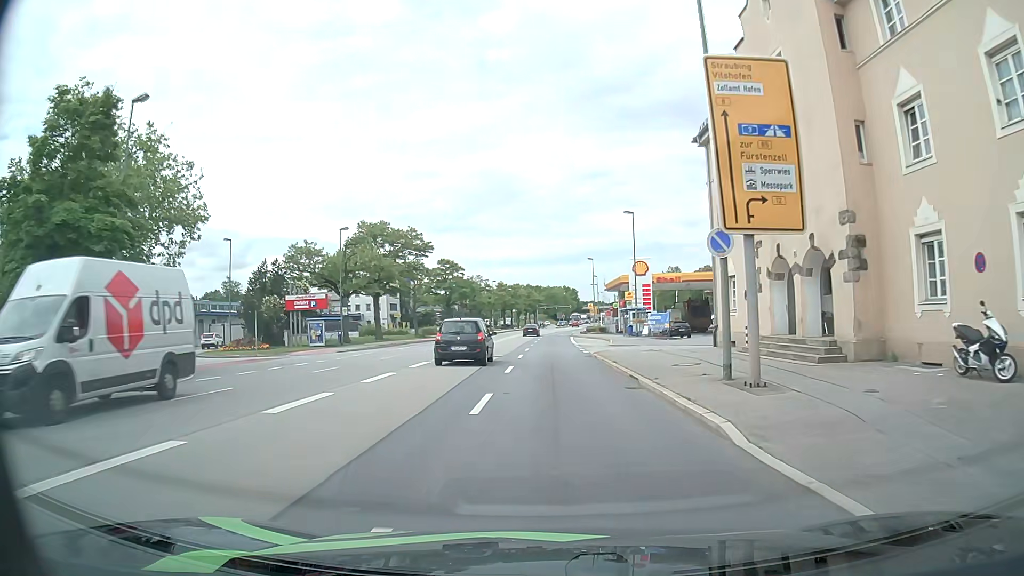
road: primary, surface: asphalt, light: Day
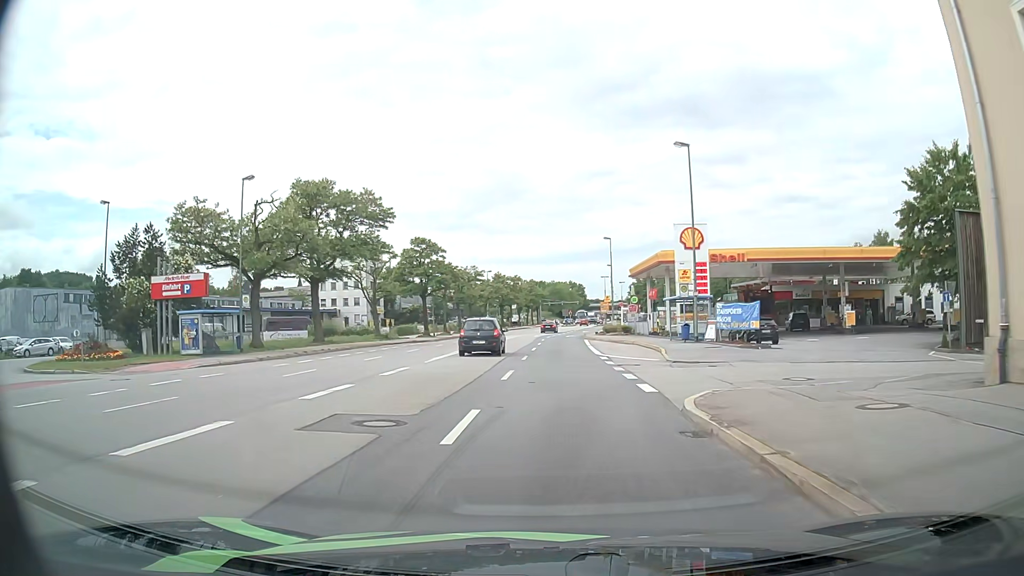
(0.0, +20.8) m; 0°
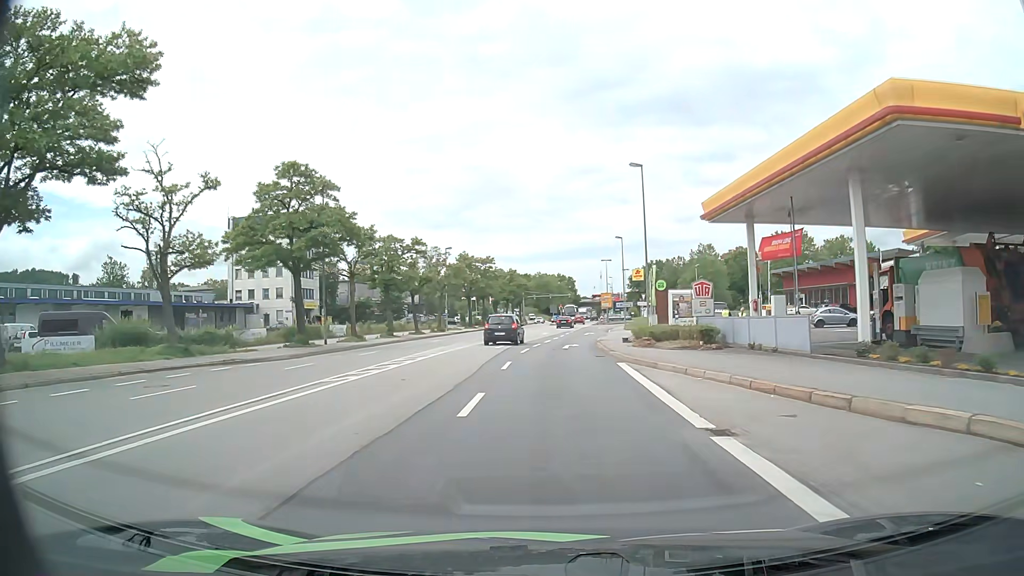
(+0.3, +33.8) m; +1°
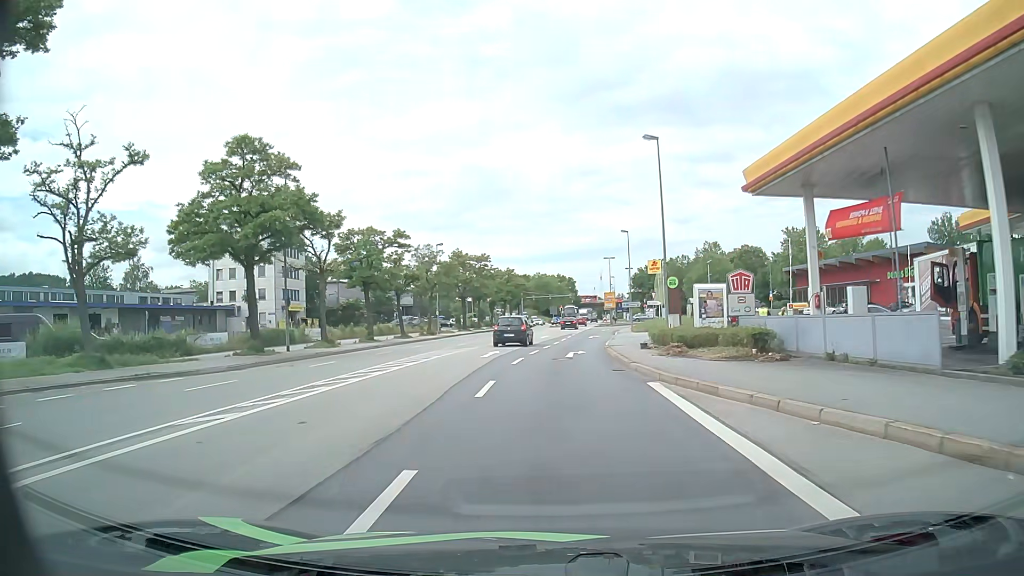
(0.0, +6.4) m; 0°
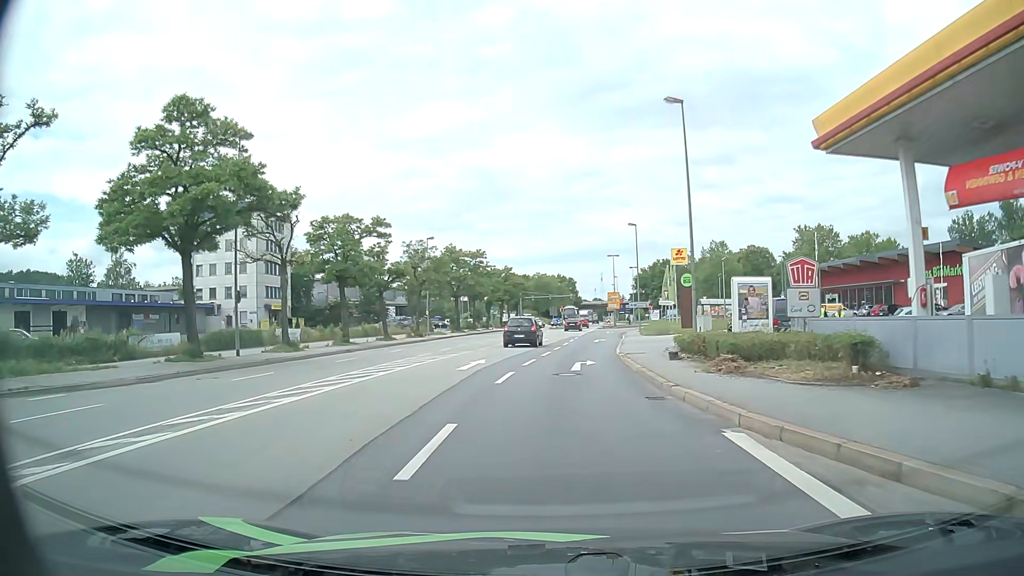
(0.0, +6.3) m; 0°
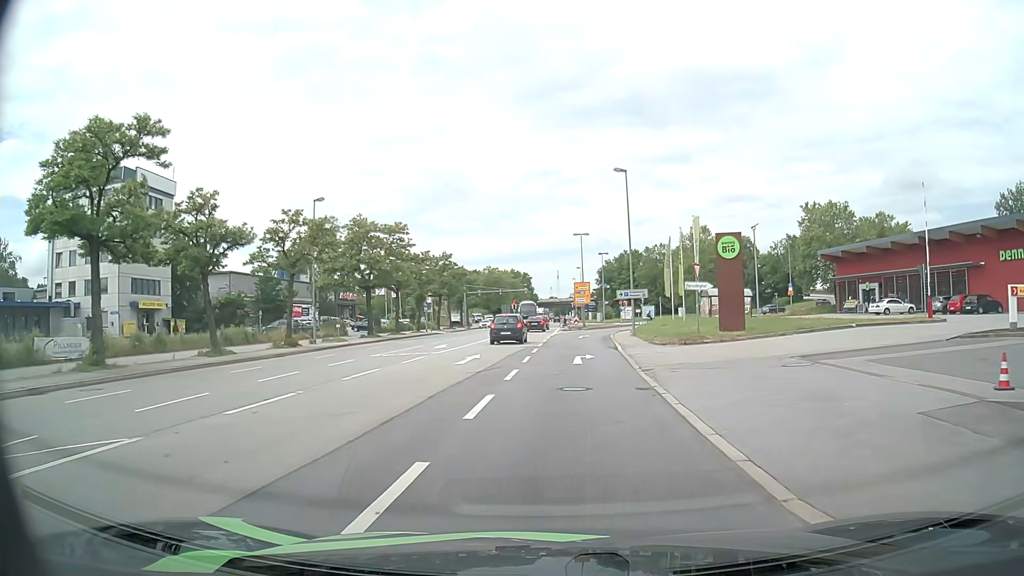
(+0.8, +23.2) m; +4°
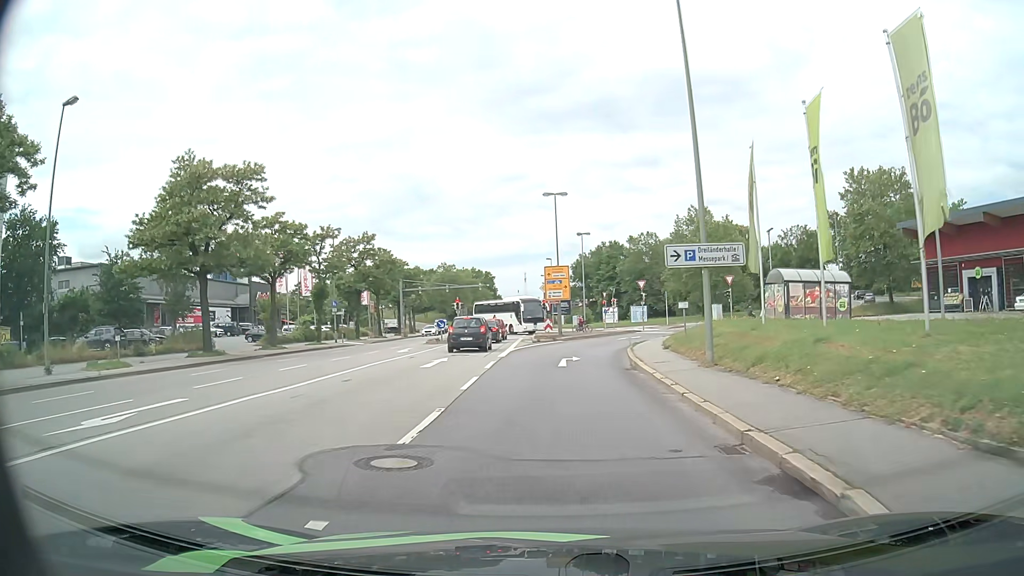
(+0.9, +25.7) m; +4°
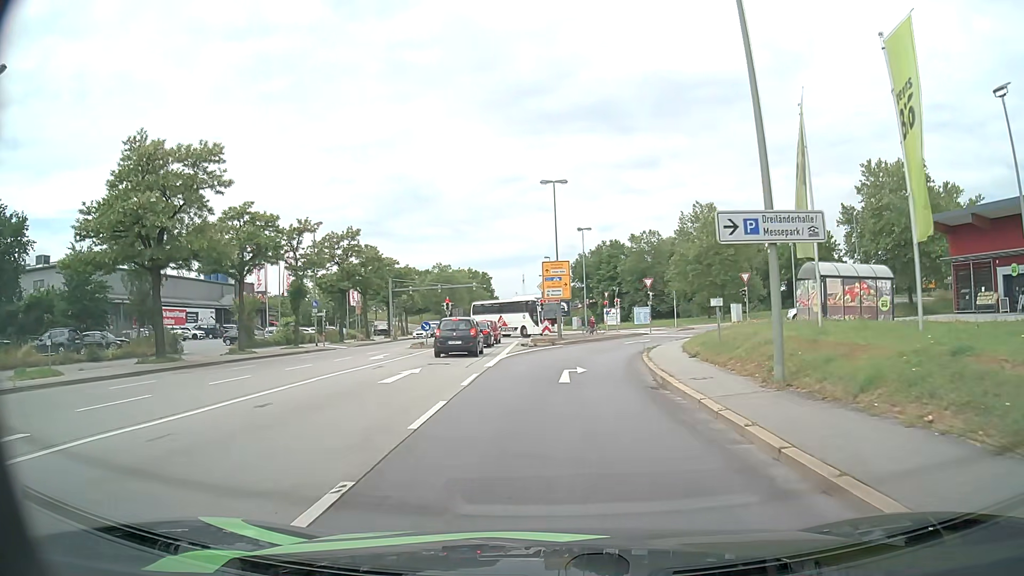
(0.0, +4.8) m; 0°
(0, +10) (+1, +20) (+2, +30) (+5, +39) (+10, +48) (+16, +56) (+23, +63) (+31, +69) (+39, +76) (+46, +83) m
